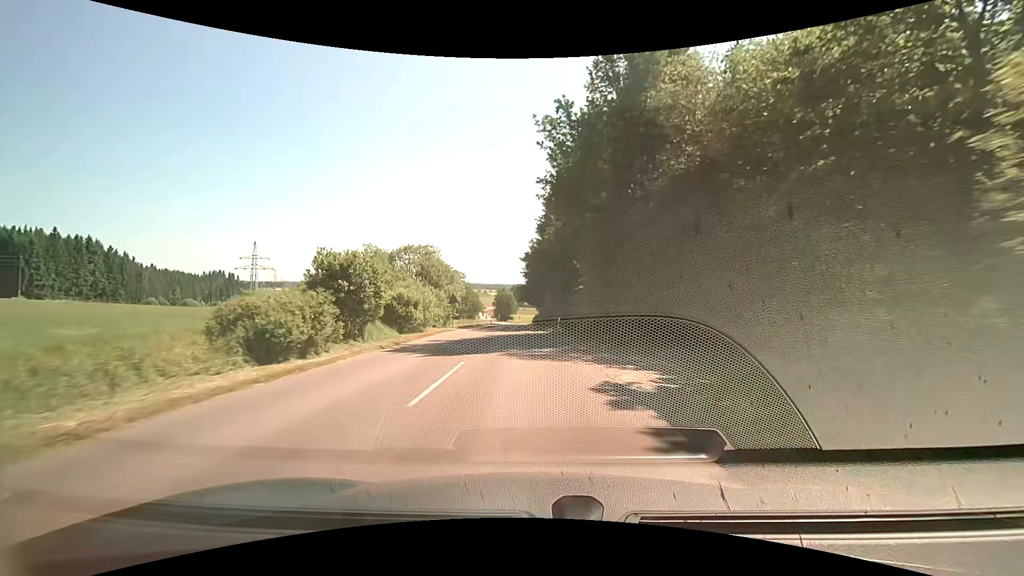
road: tertiary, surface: asphalt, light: Day
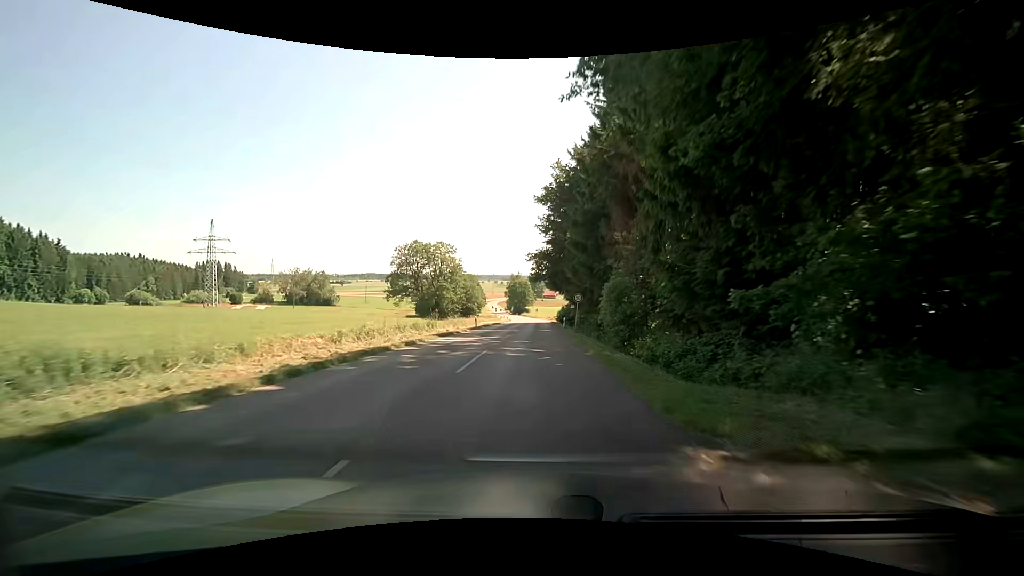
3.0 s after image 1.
(-1.3, +44.3) m; -3°
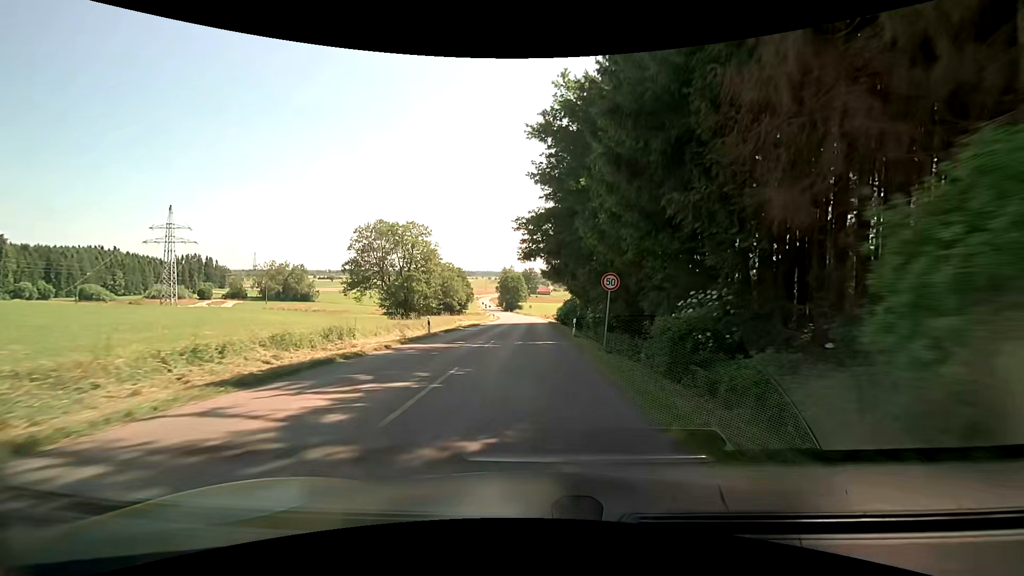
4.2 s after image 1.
(+0.1, +17.1) m; +1°
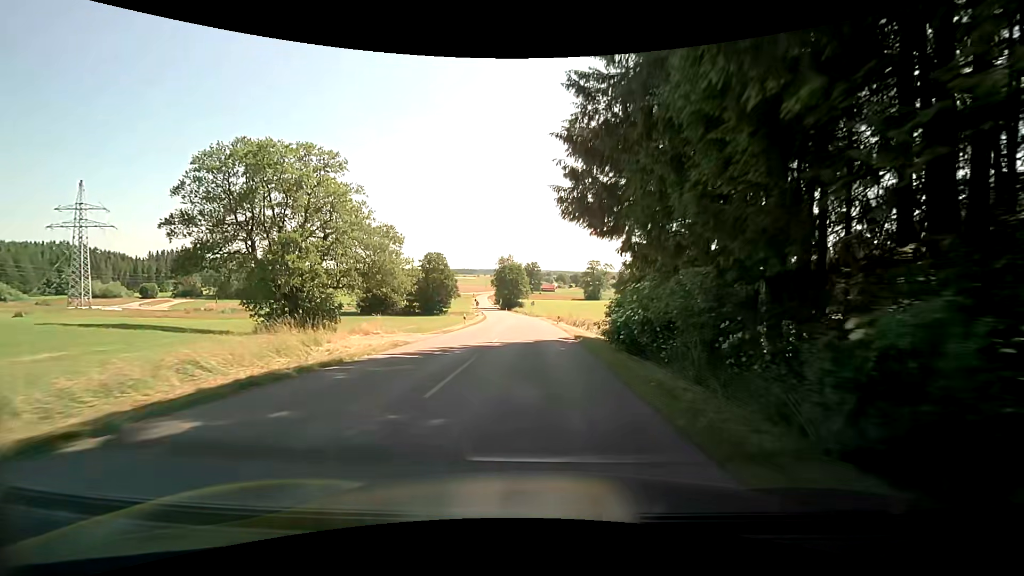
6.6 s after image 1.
(-0.2, +34.5) m; -1°
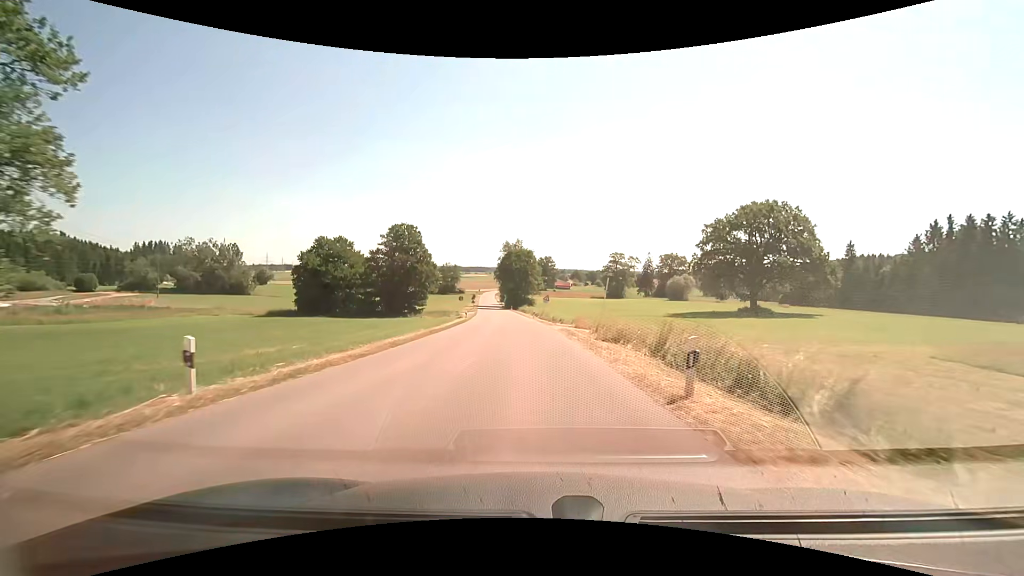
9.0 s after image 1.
(0.0, +33.9) m; -1°
(0, +10) (0, +20) (-1, +30) (-1, +40) (-2, +50) (-3, +60) (-4, +70) (-5, +80) (-6, +90) (-7, +100) m
